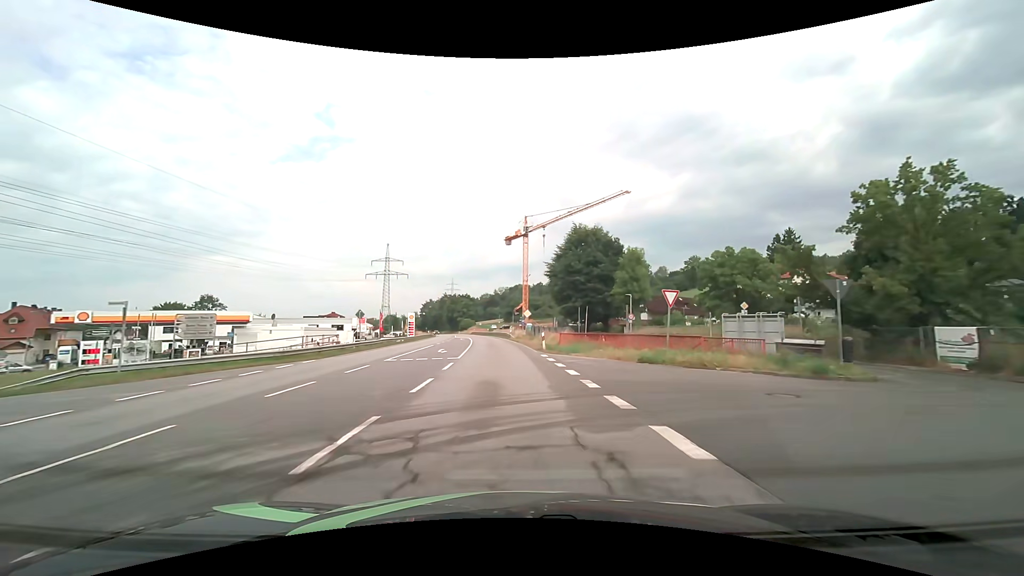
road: primary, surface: asphalt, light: Day
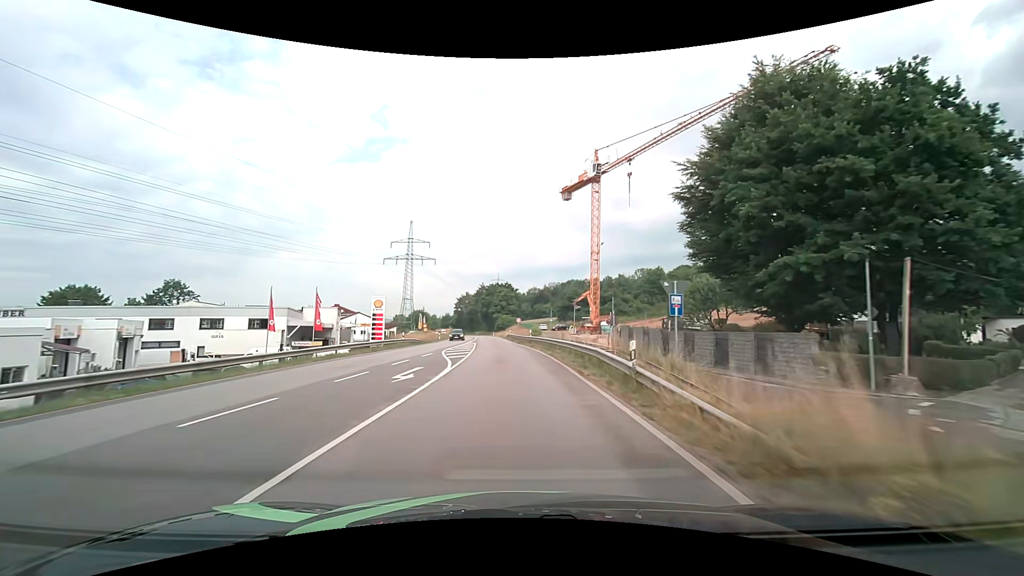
(-2.3, +51.0) m; -6°
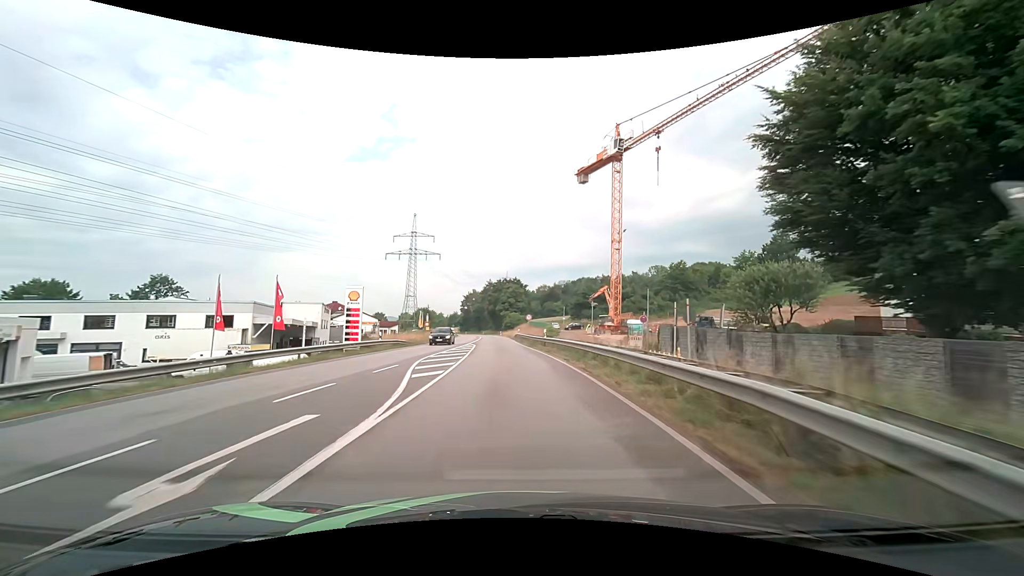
(-0.1, +10.2) m; -1°
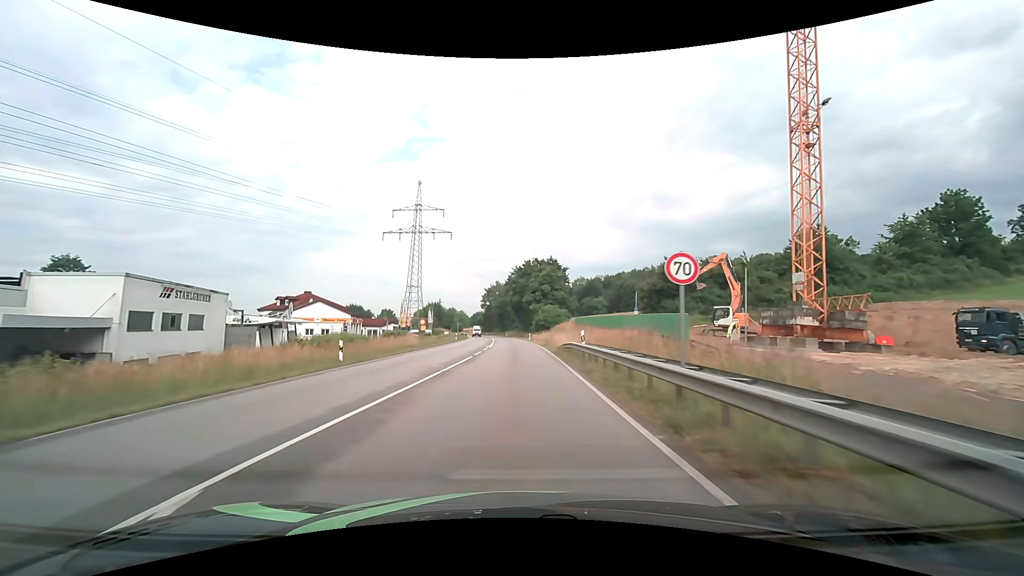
(-1.1, +40.8) m; -3°
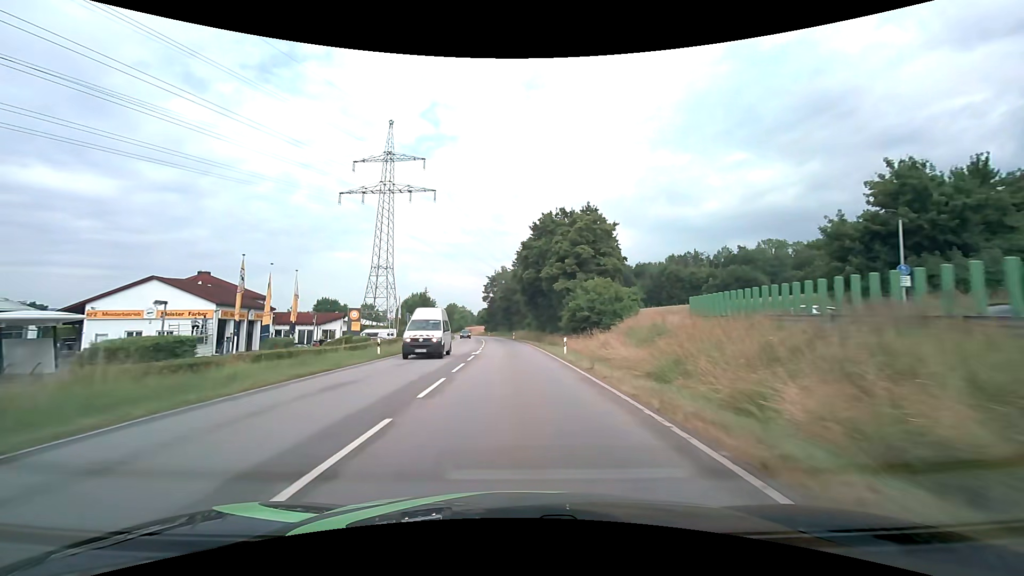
(-0.2, +41.0) m; -1°
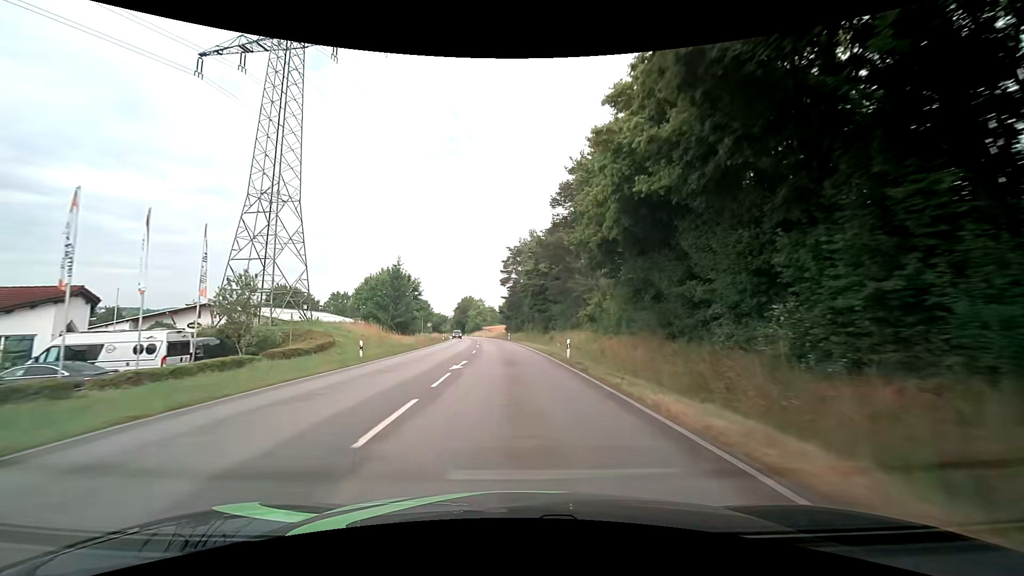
(-1.3, +52.5) m; -3°
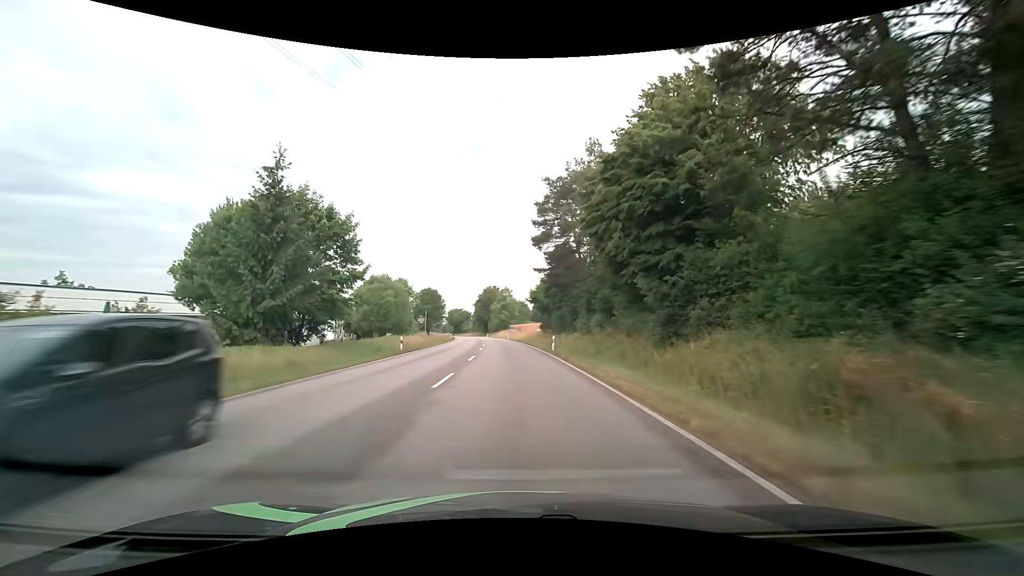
(-1.0, +43.1) m; -3°
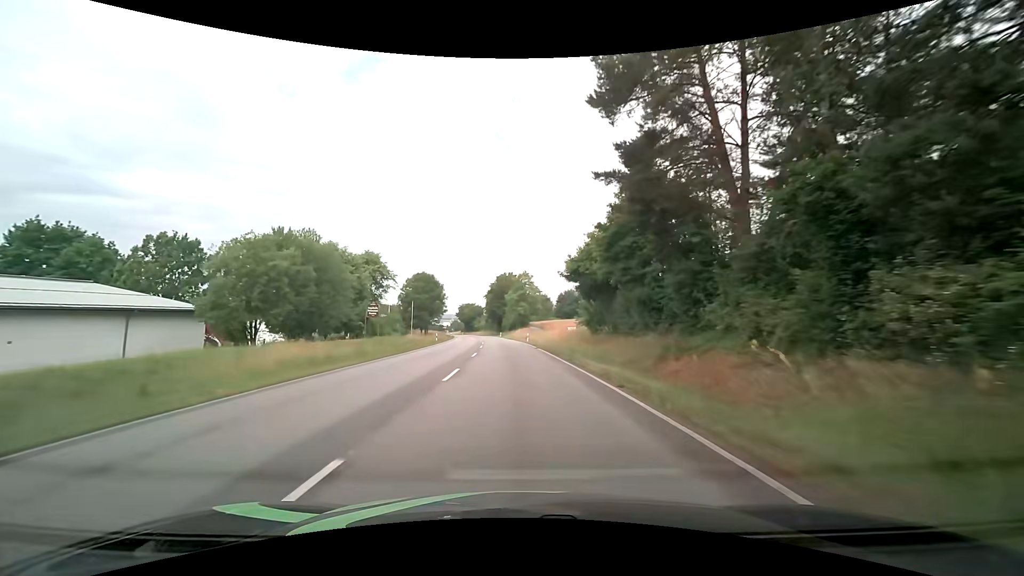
(-0.7, +32.9) m; -2°
(0, +10) (0, +20) (0, +30) (-1, +40) (-1, +50) (-2, +60) (-3, +70) (-4, +80) (-5, +90) (-6, +100) m
